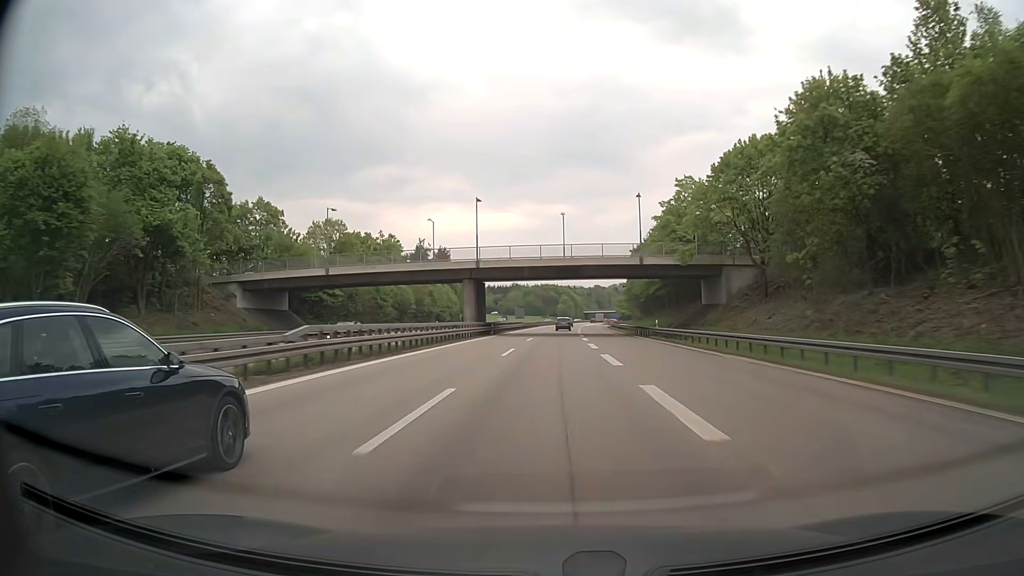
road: motorway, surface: asphalt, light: Day
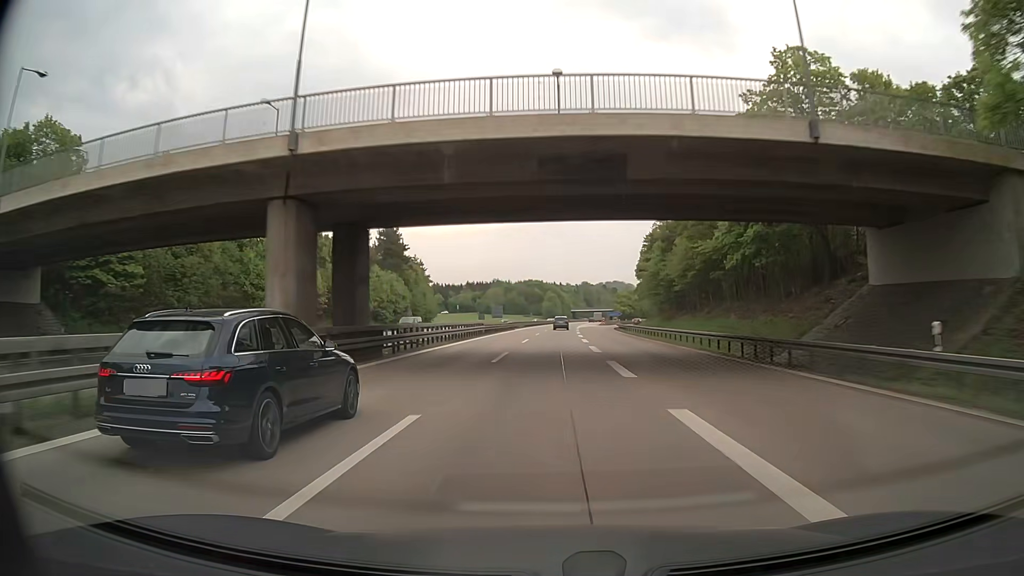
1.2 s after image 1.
(+0.6, +39.5) m; +1°
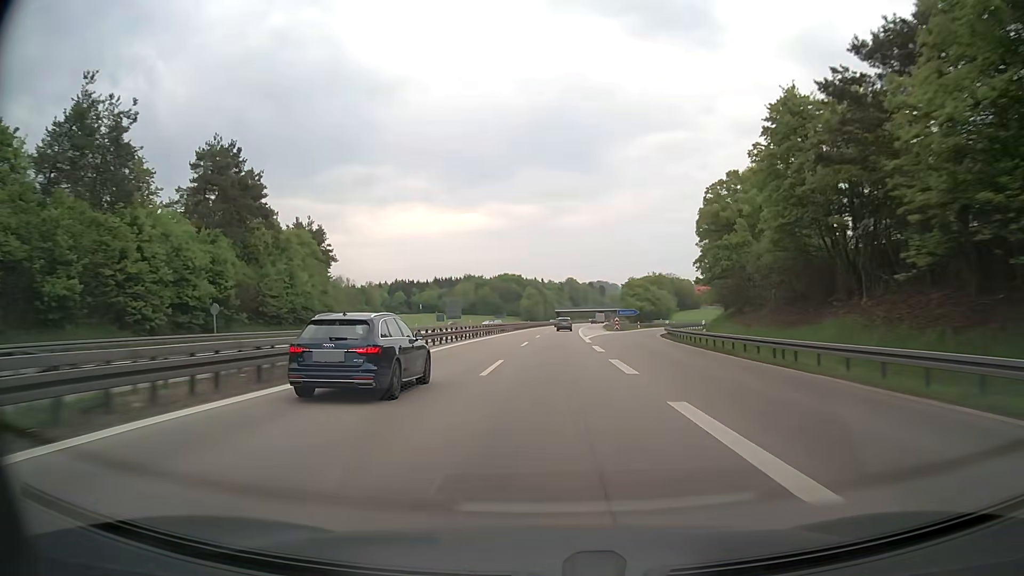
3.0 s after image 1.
(+0.8, +59.3) m; +2°
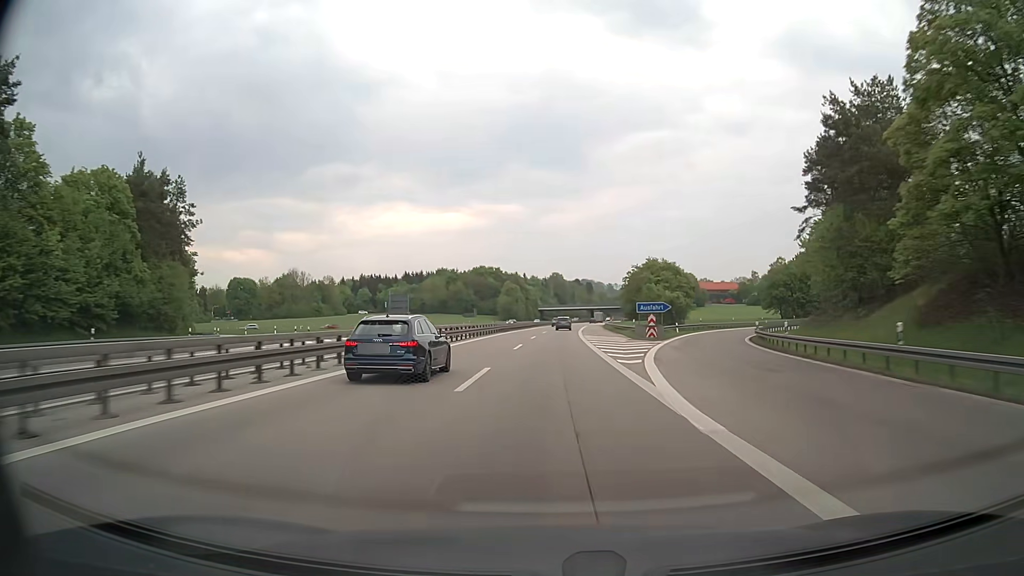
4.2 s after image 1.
(+0.4, +39.6) m; +1°
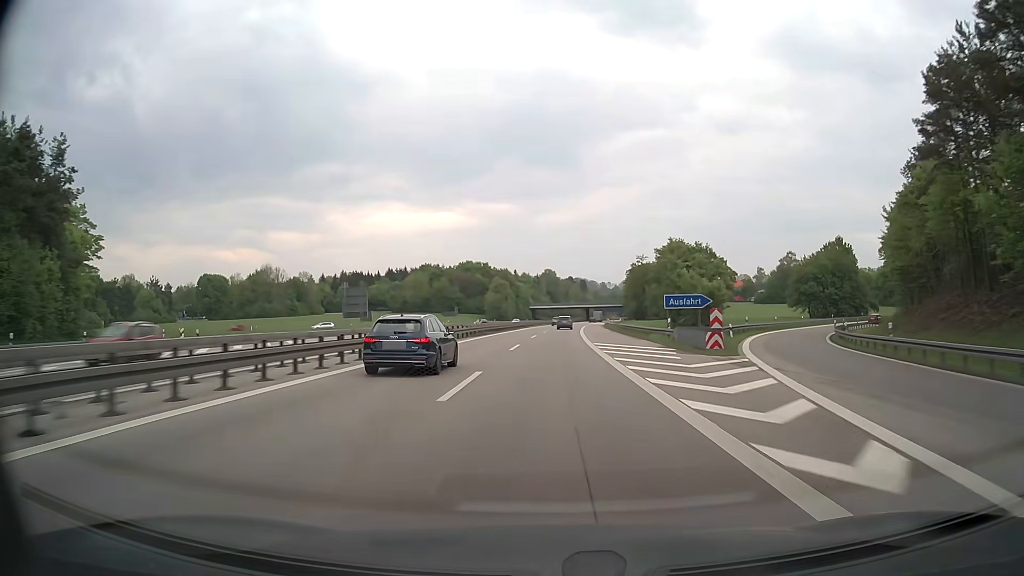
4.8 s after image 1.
(+0.1, +19.9) m; +1°
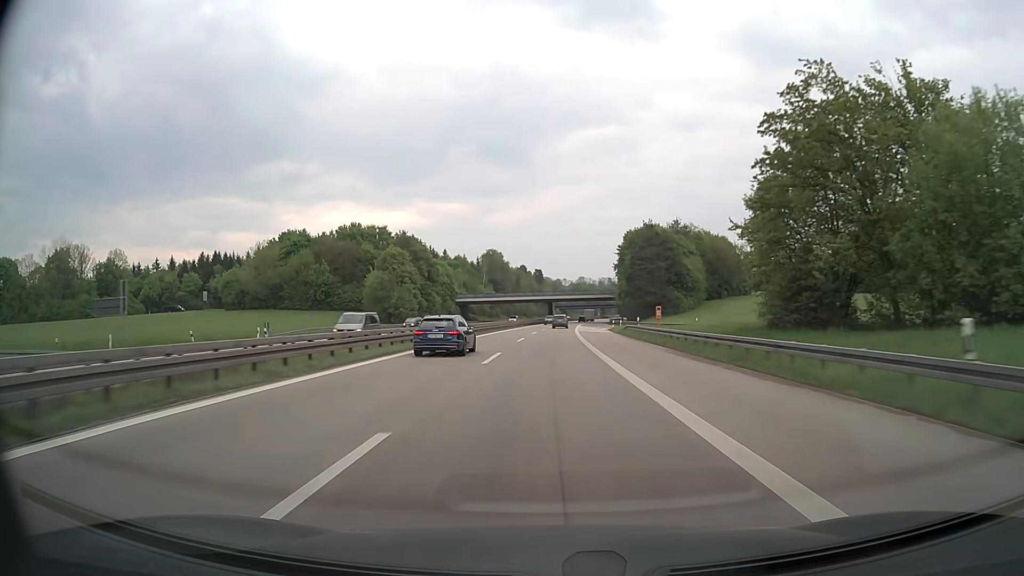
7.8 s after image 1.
(+3.3, +99.6) m; +4°
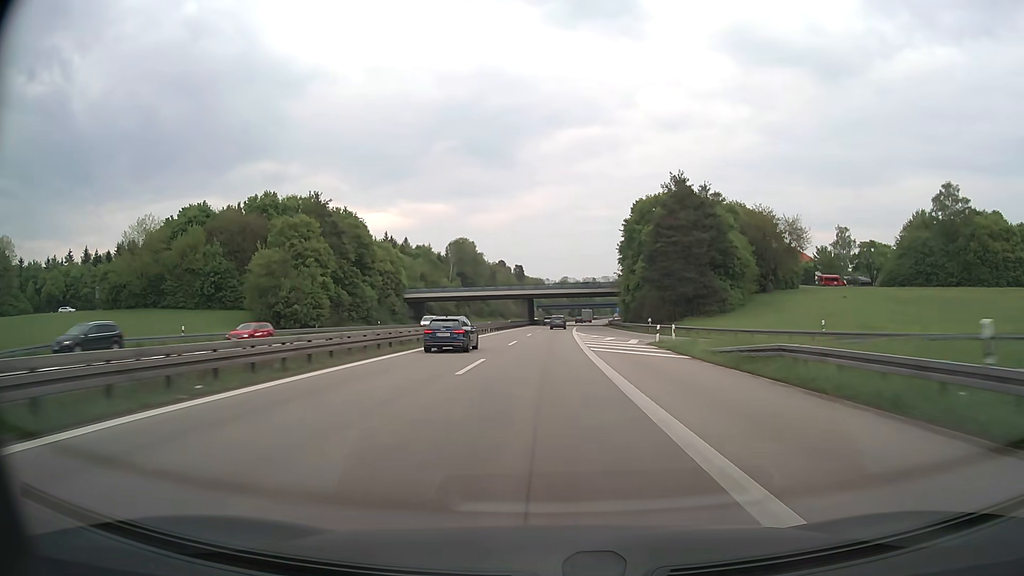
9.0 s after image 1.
(+0.6, +39.6) m; +2°
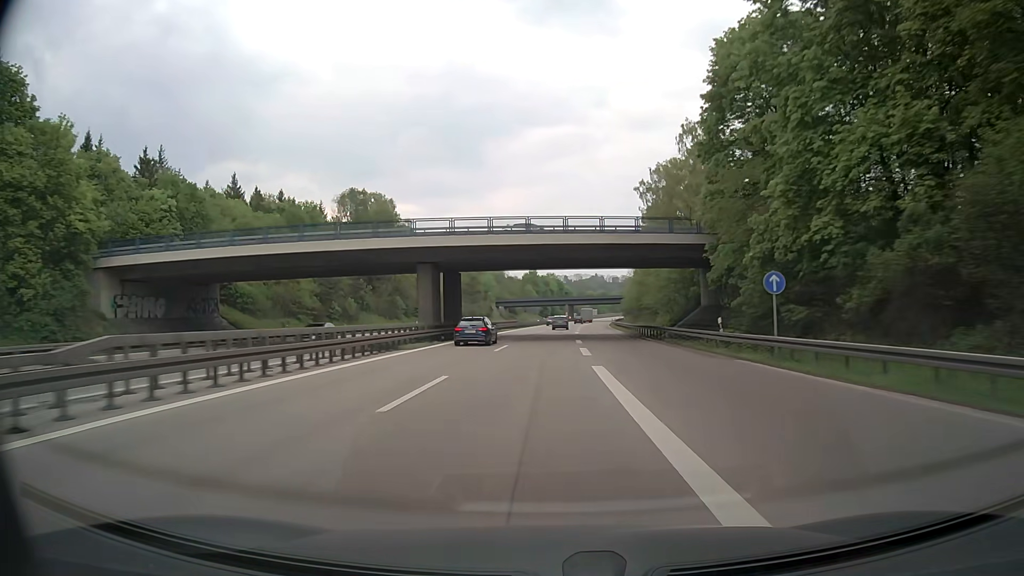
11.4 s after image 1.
(+1.8, +78.7) m; +3°
(0, +10) (0, +20) (0, +30) (0, +40) (+1, +50) (+1, +60) (+1, +70) (+2, +80) (+2, +90) (+3, +100) m
